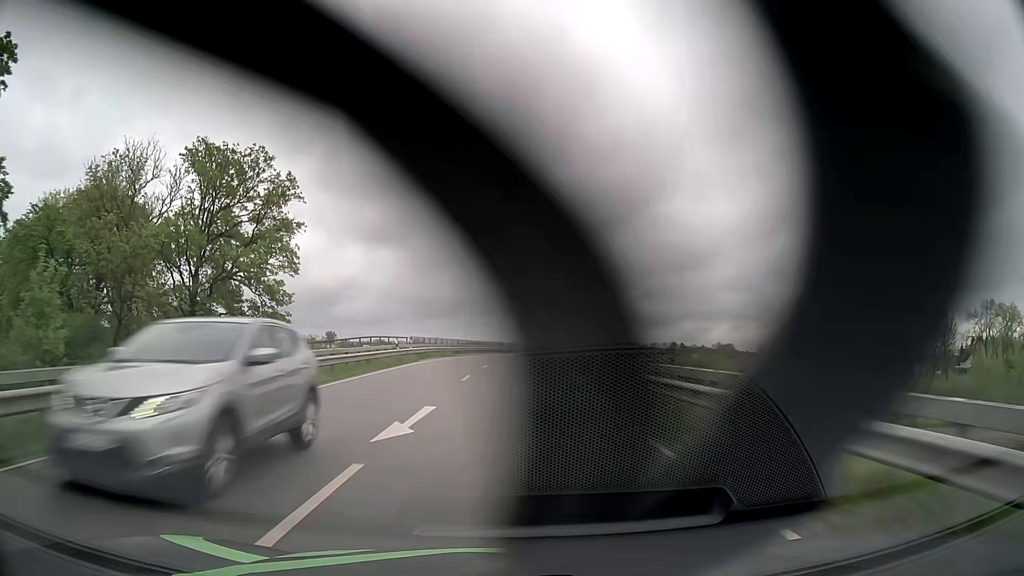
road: secondary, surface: asphalt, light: Day
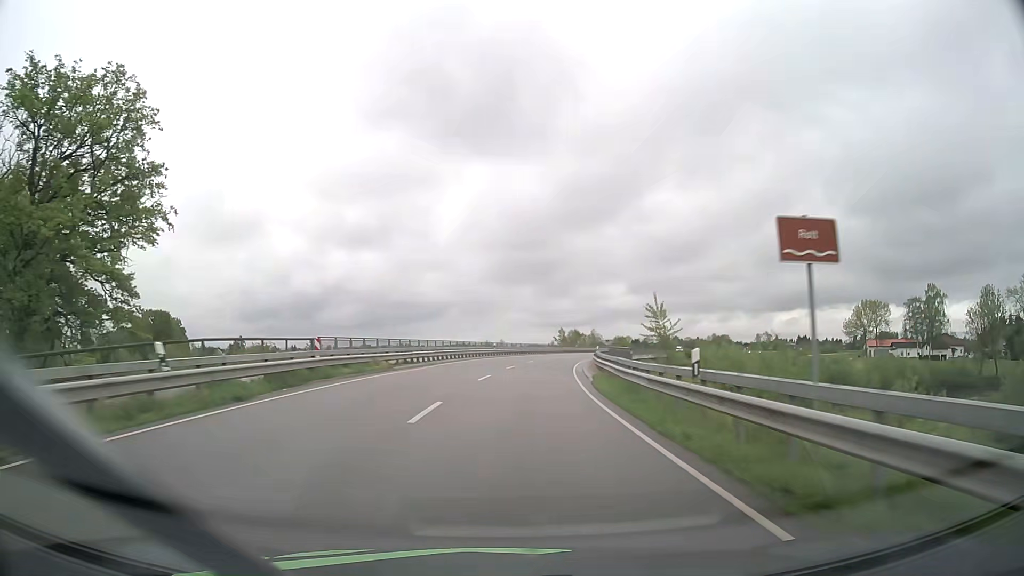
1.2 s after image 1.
(+0.2, +24.8) m; +1°
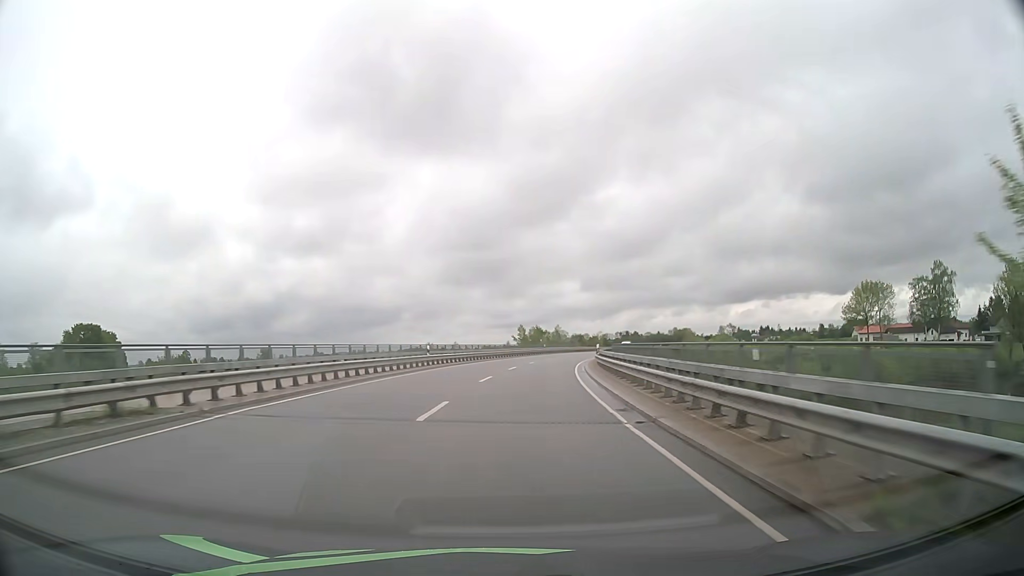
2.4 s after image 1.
(+0.7, +24.2) m; +4°
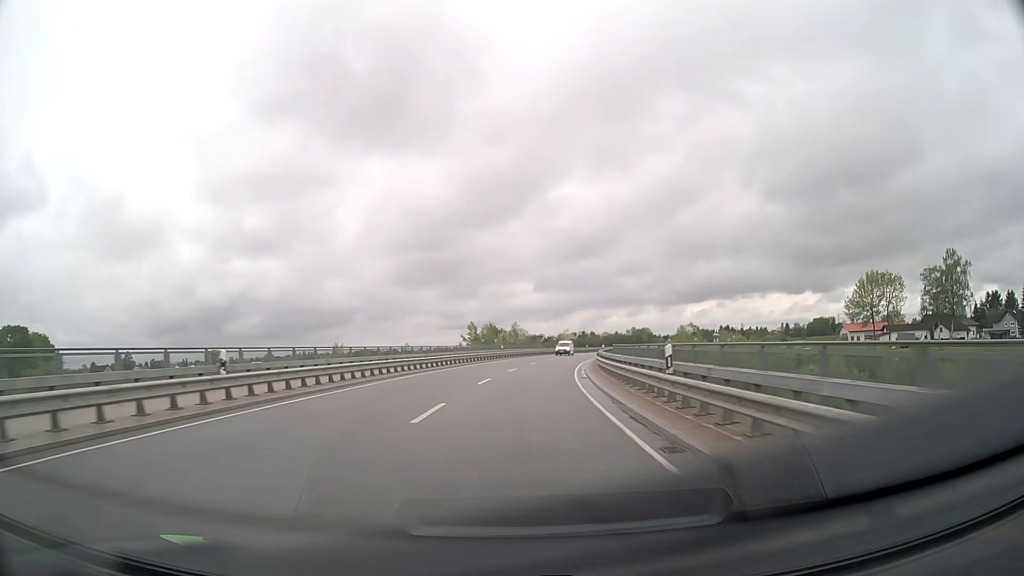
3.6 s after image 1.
(+0.8, +24.0) m; +4°
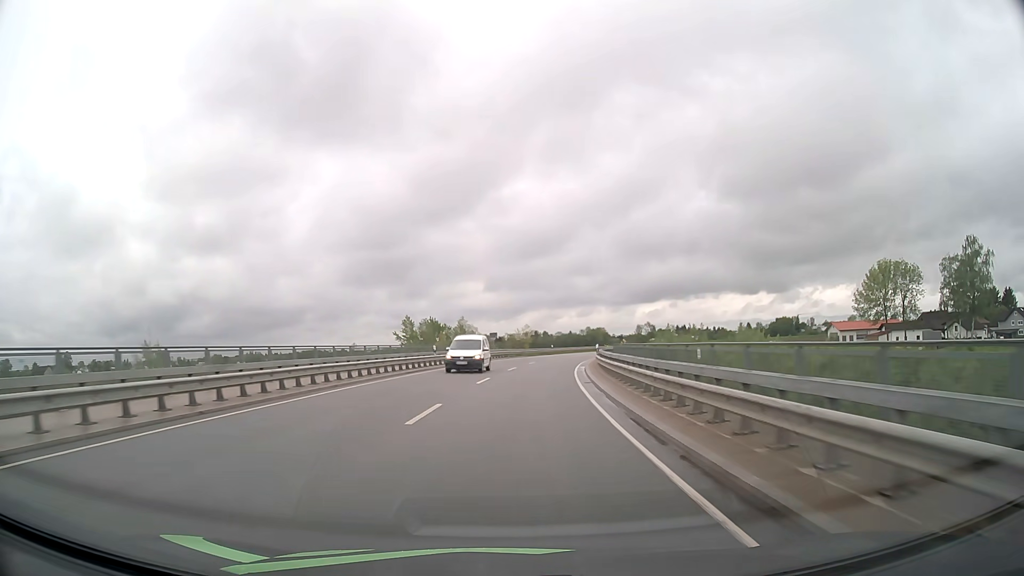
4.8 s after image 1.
(+0.9, +24.1) m; +4°
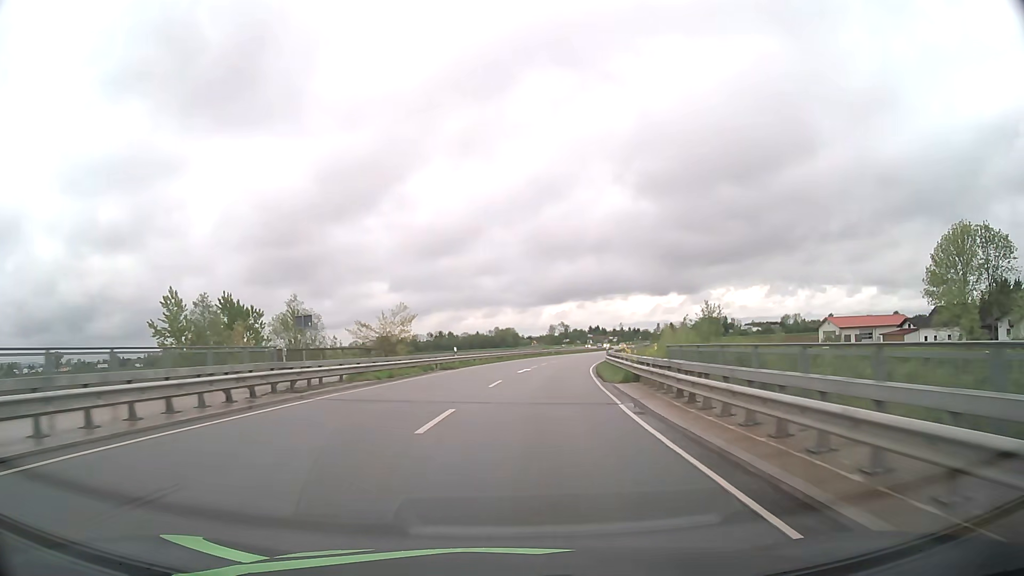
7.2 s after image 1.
(+3.3, +49.0) m; +8°
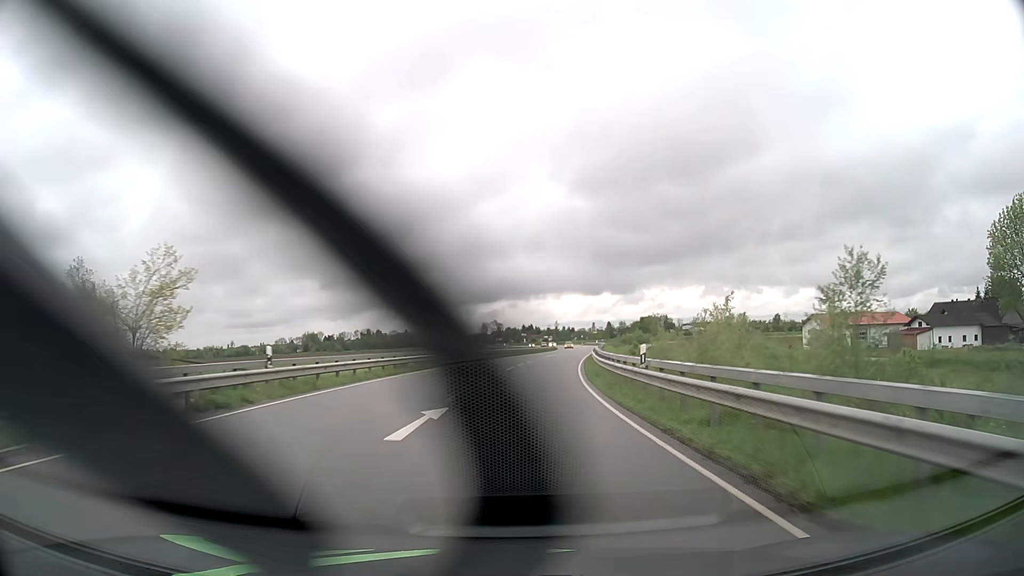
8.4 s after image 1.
(+1.1, +25.0) m; +5°
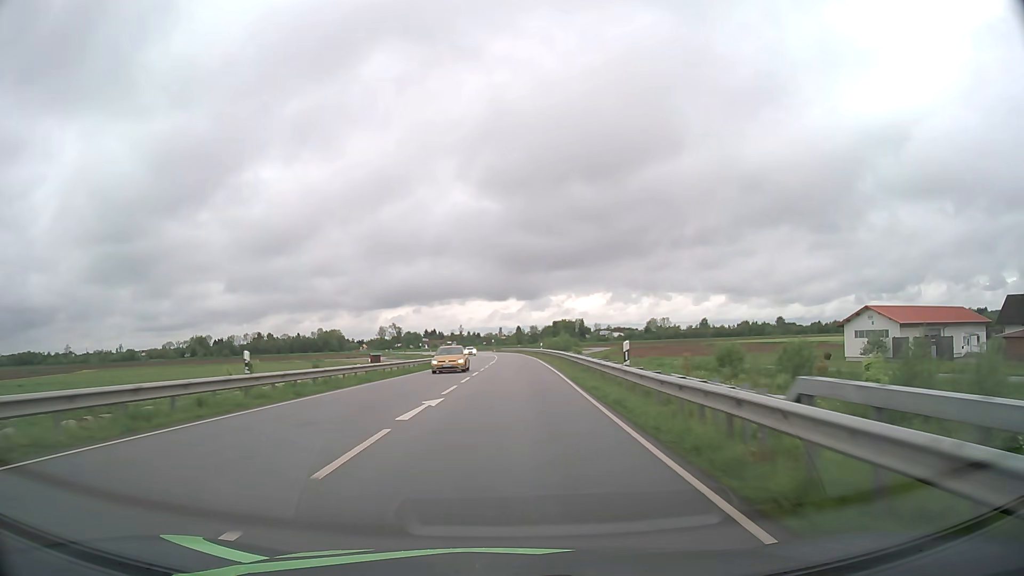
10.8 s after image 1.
(+4.2, +51.0) m; +8°
(0, +10) (0, +20) (+1, +30) (+1, +40) (+1, +50) (+1, +60) (+1, +70) (+1, +80) (+1, +90) (+1, +100) m
